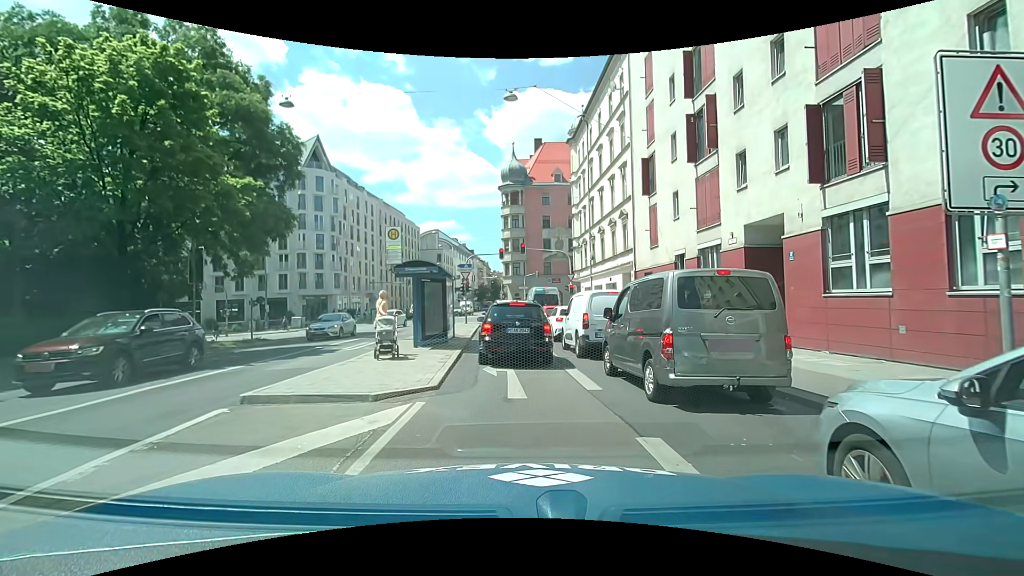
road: secondary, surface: asphalt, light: Day
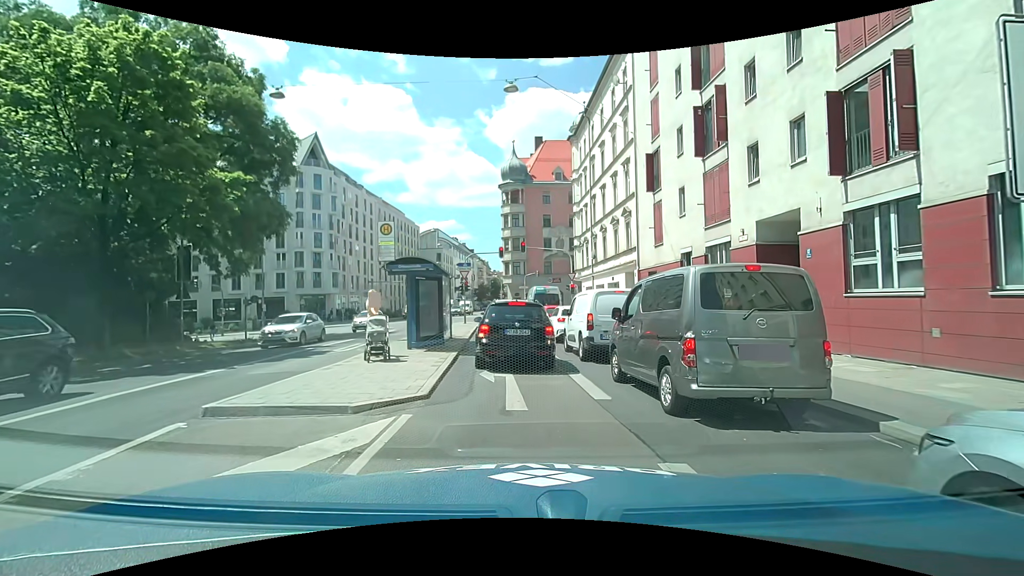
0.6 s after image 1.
(0.0, +0.8) m; +1°
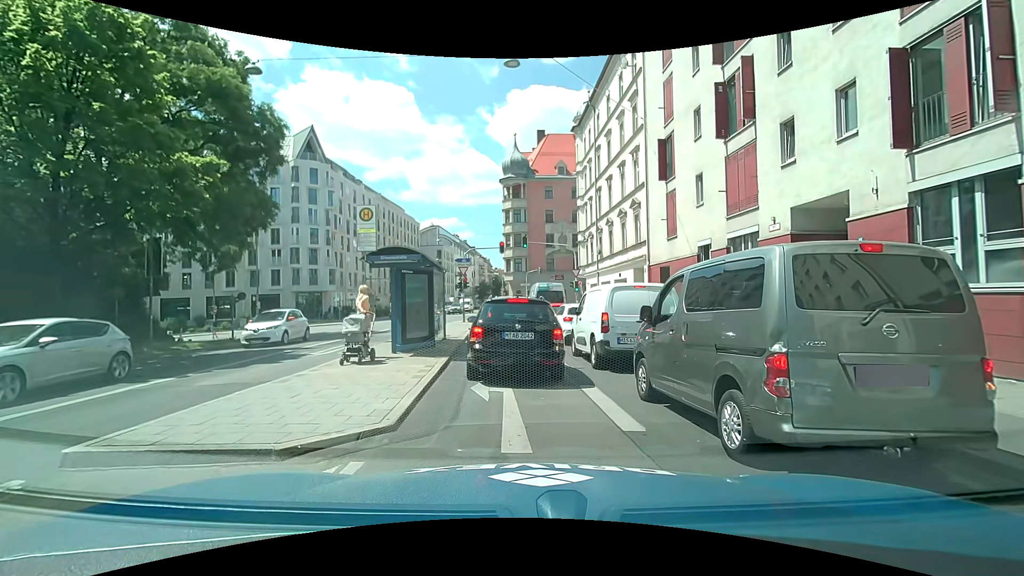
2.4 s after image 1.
(0.0, +1.9) m; 0°
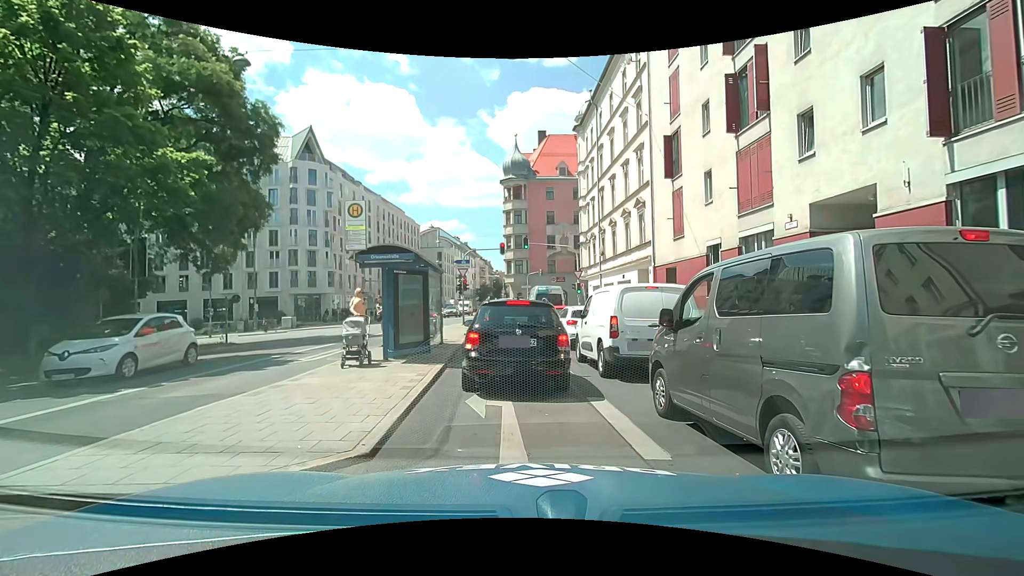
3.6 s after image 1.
(0.0, +0.9) m; 0°
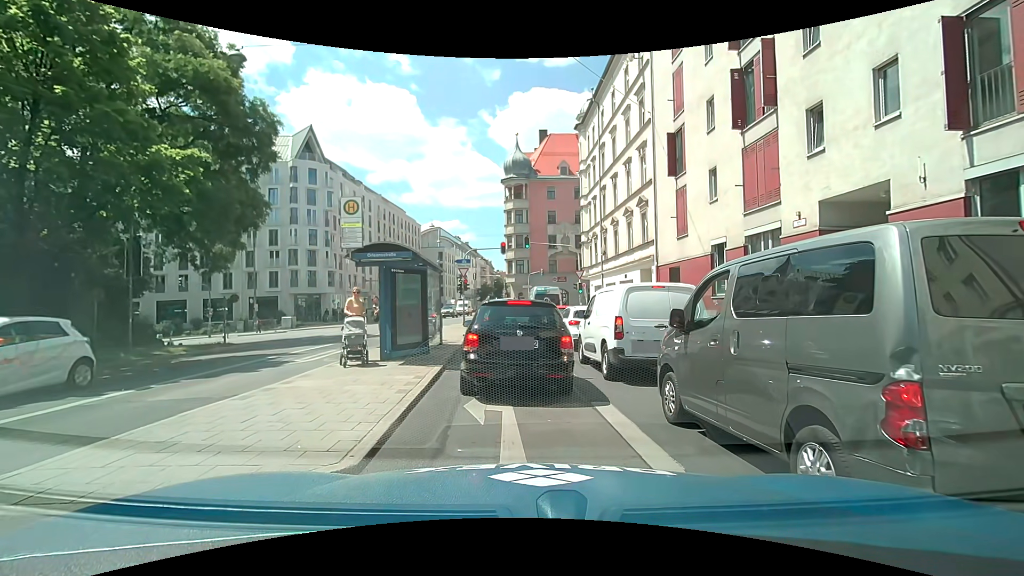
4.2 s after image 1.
(0.0, +0.3) m; 0°
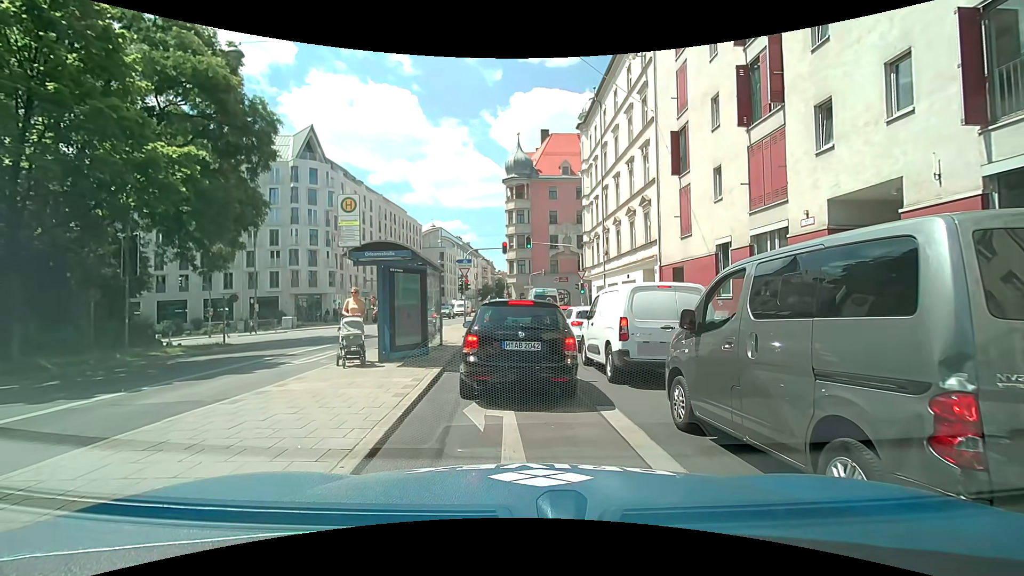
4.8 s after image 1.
(0.0, +0.3) m; 0°
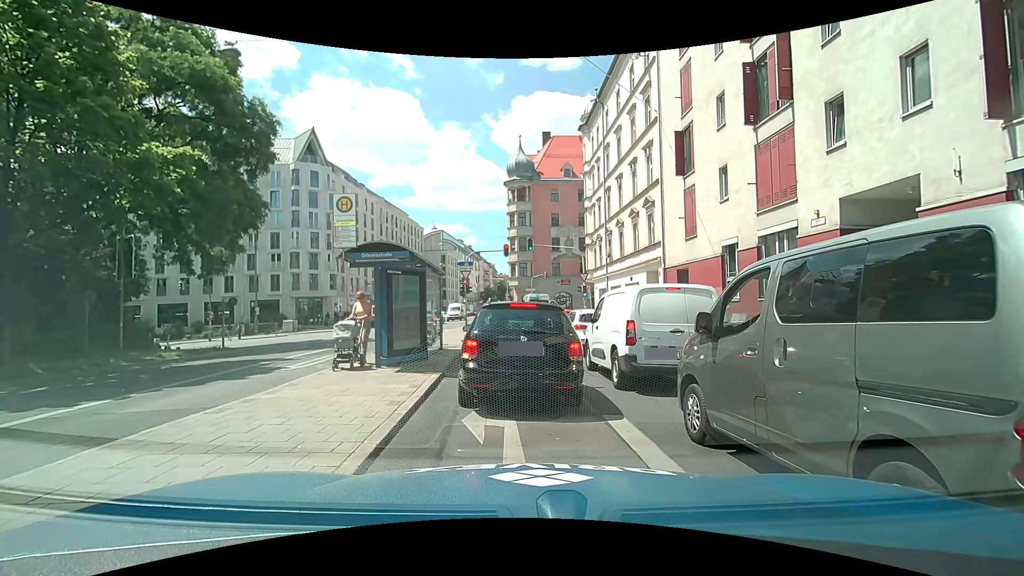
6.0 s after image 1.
(0.0, +0.4) m; 0°
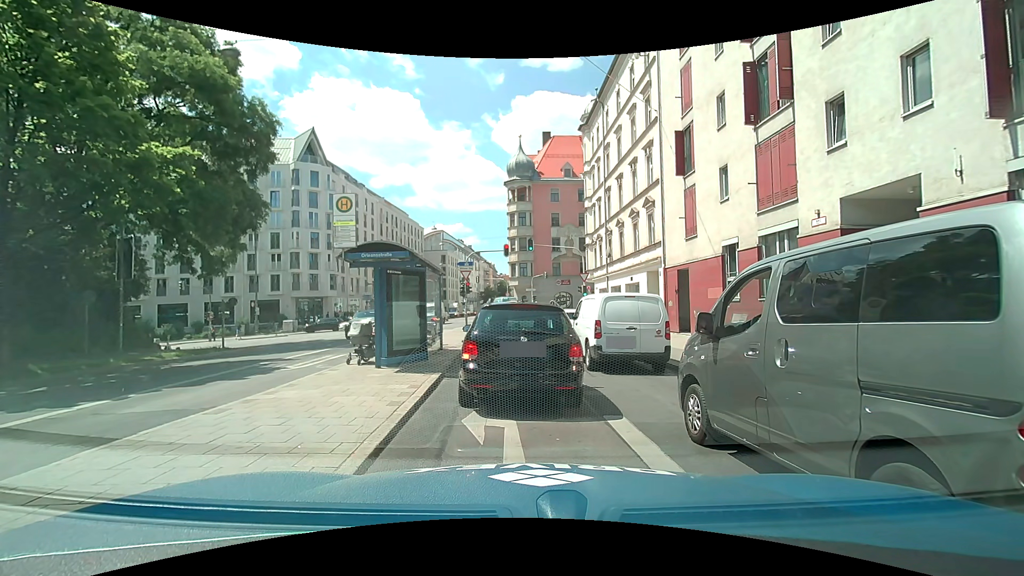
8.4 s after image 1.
(0.0, +0.1) m; 0°
